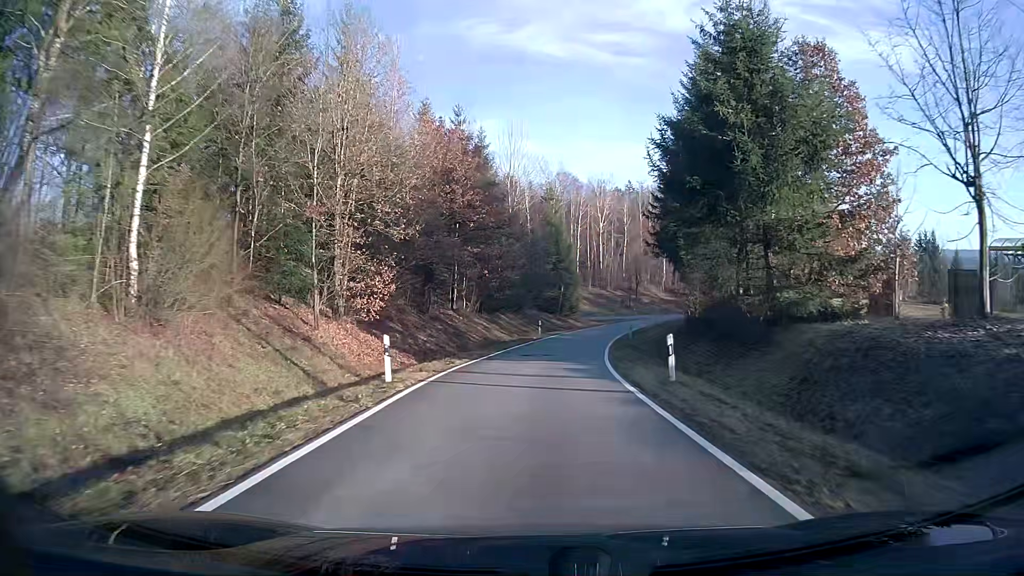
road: secondary_link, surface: asphalt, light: Day
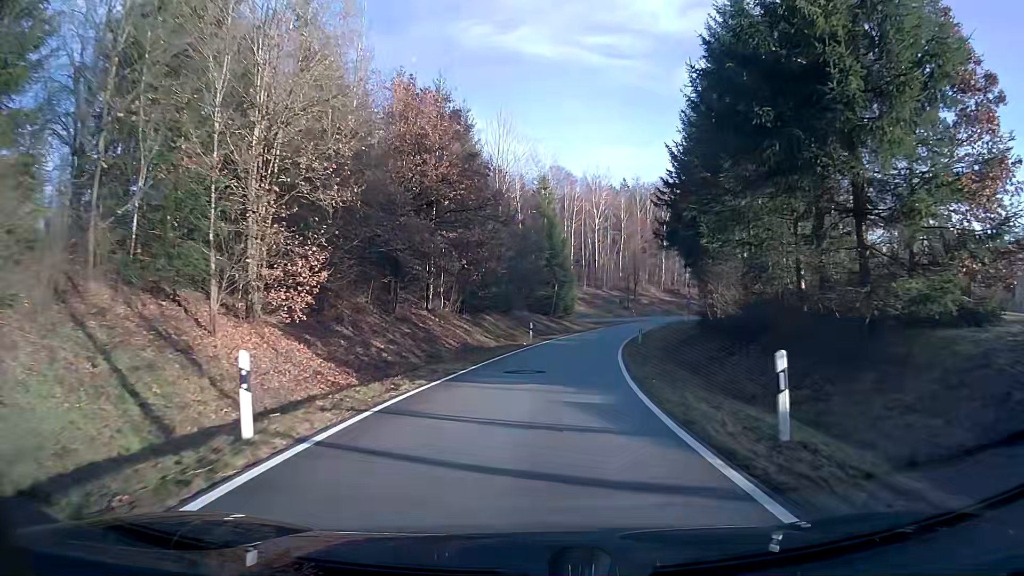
(0.0, +7.1) m; +1°
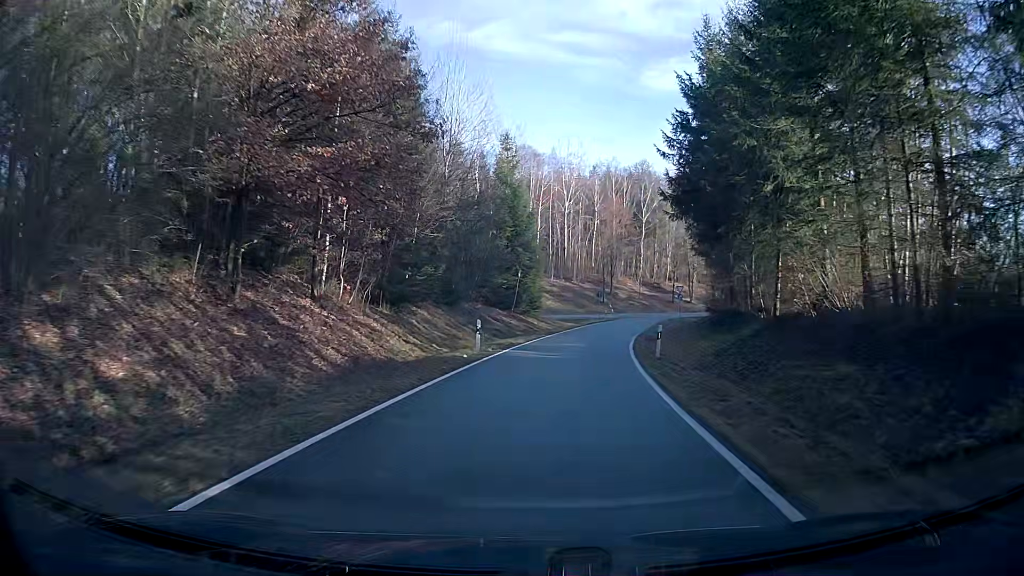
(+0.4, +14.2) m; +3°
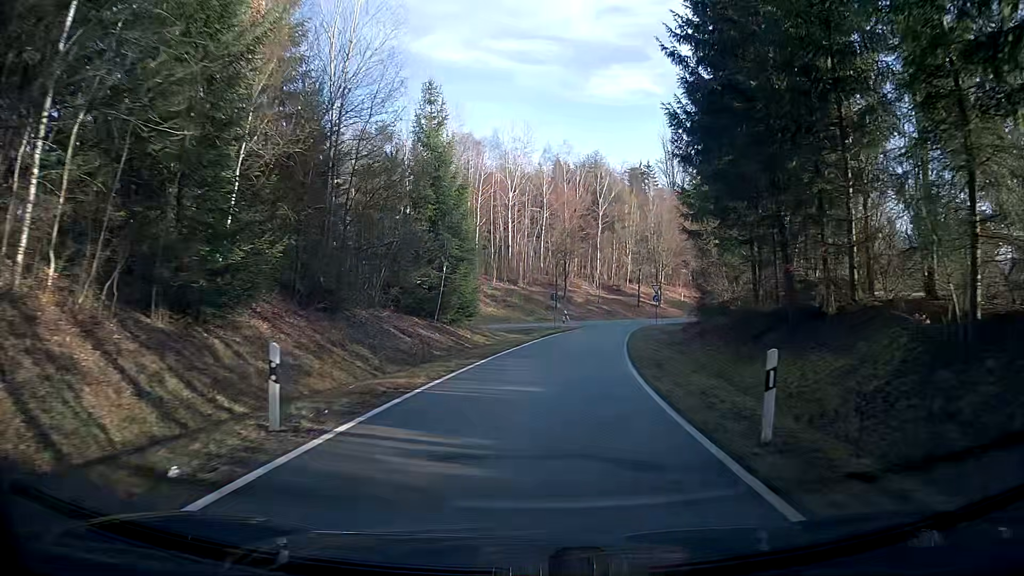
(+0.5, +14.1) m; +4°
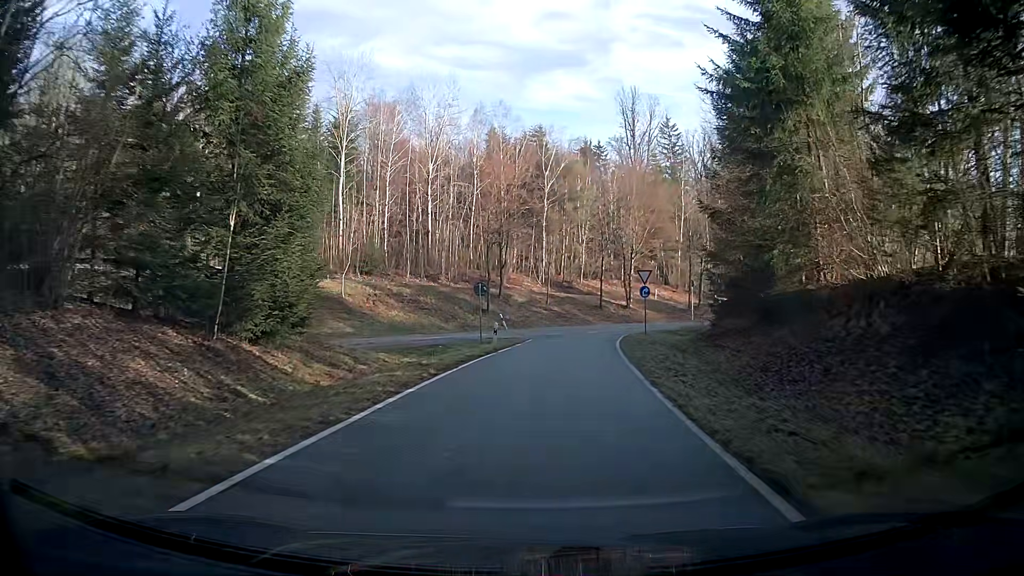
(+0.9, +19.3) m; +6°
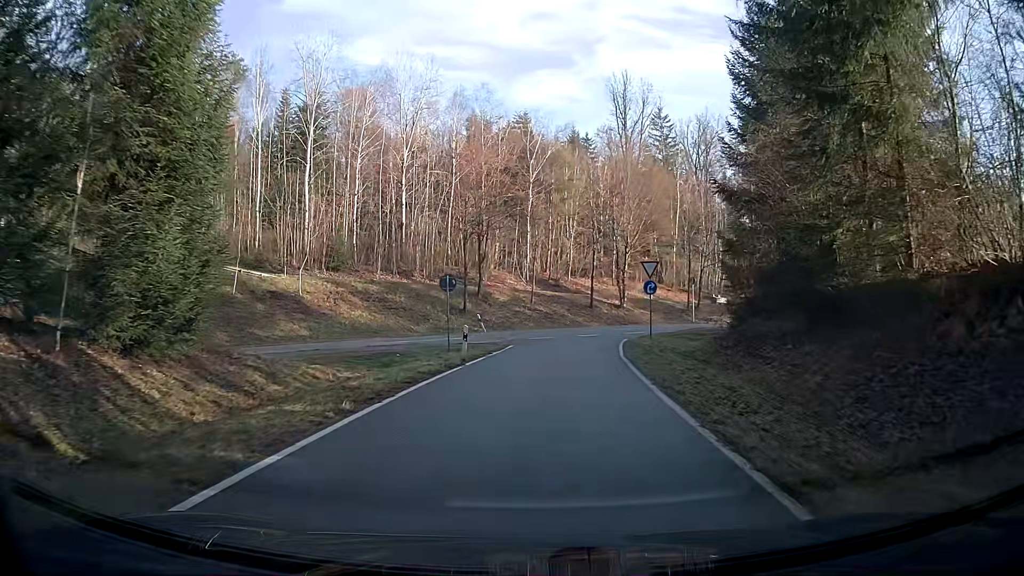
(+0.1, +5.6) m; +2°
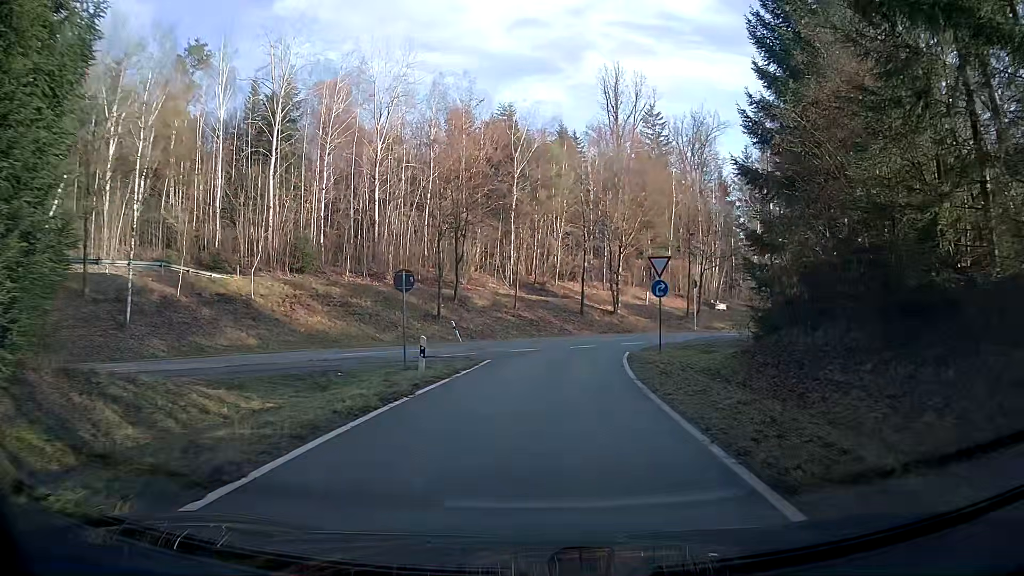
(0.0, +5.0) m; 0°
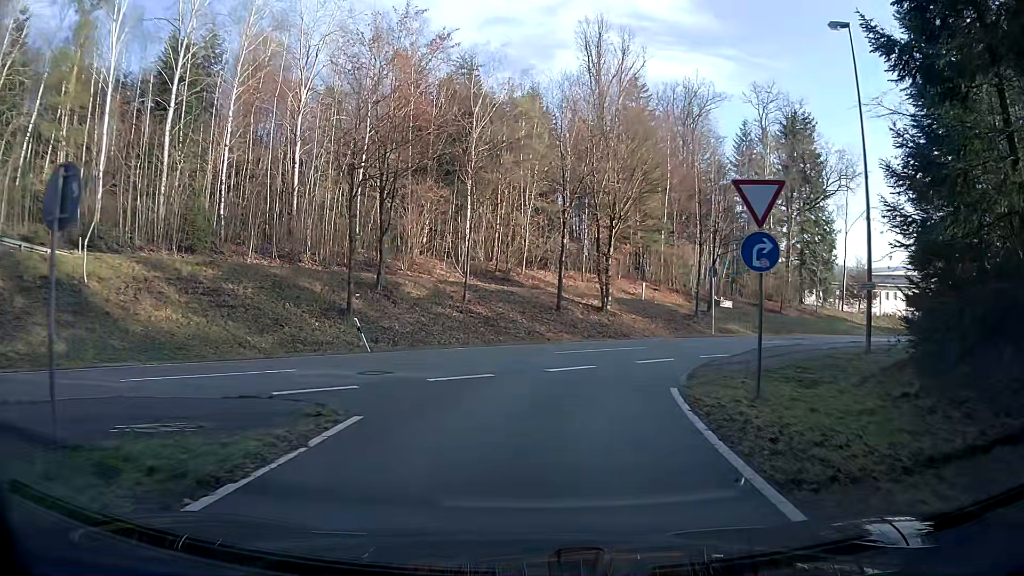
(+0.1, +12.2) m; +2°
(0, +10) (+3, +19) (+10, +27) (+18, +33) (+26, +39) (+34, +45) (+43, +50) (+51, +55) (+60, +60) (+69, +64) m
